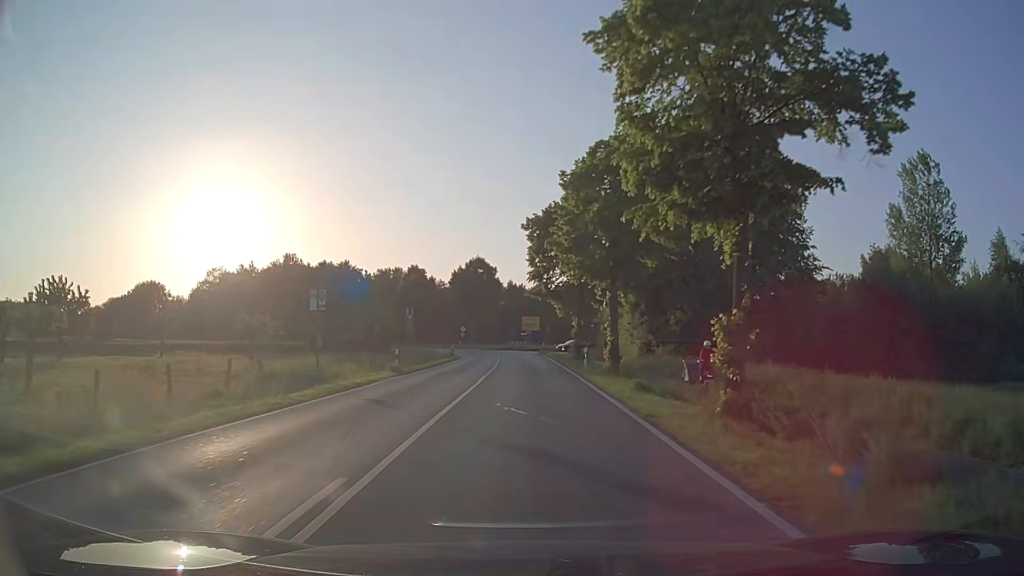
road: secondary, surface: asphalt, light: Day
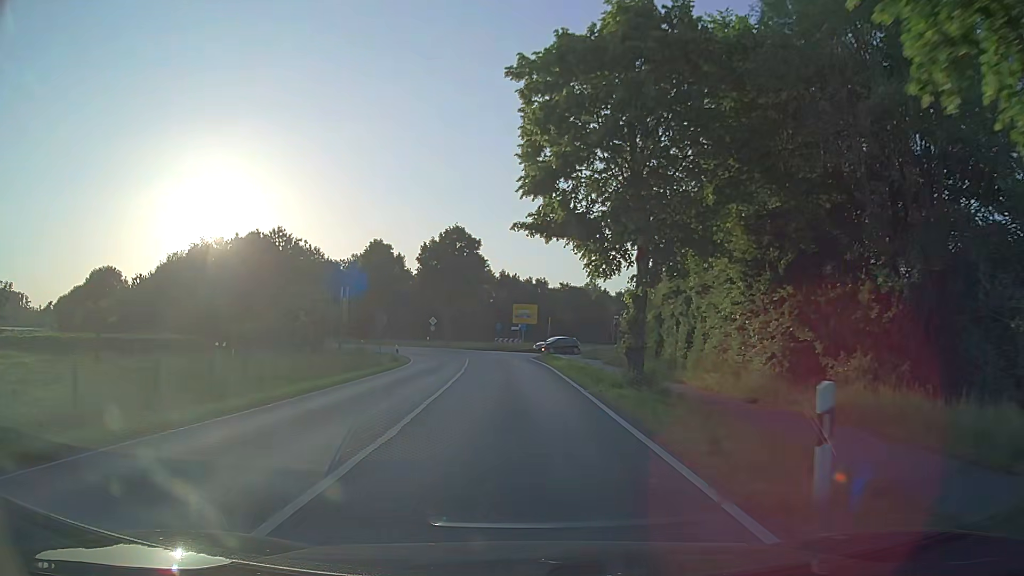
(+0.2, +24.2) m; 0°
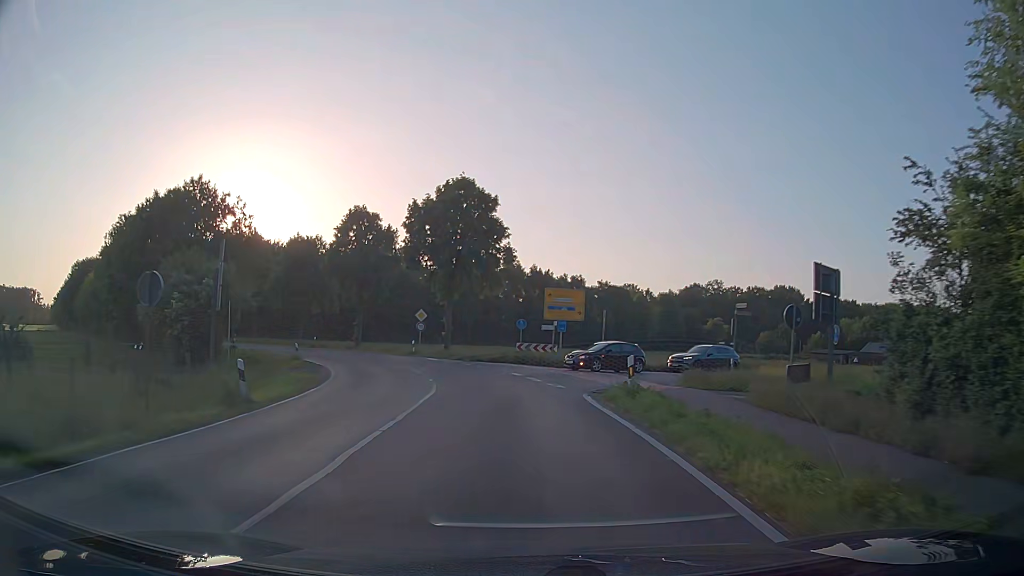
(-0.4, +24.1) m; -2°
